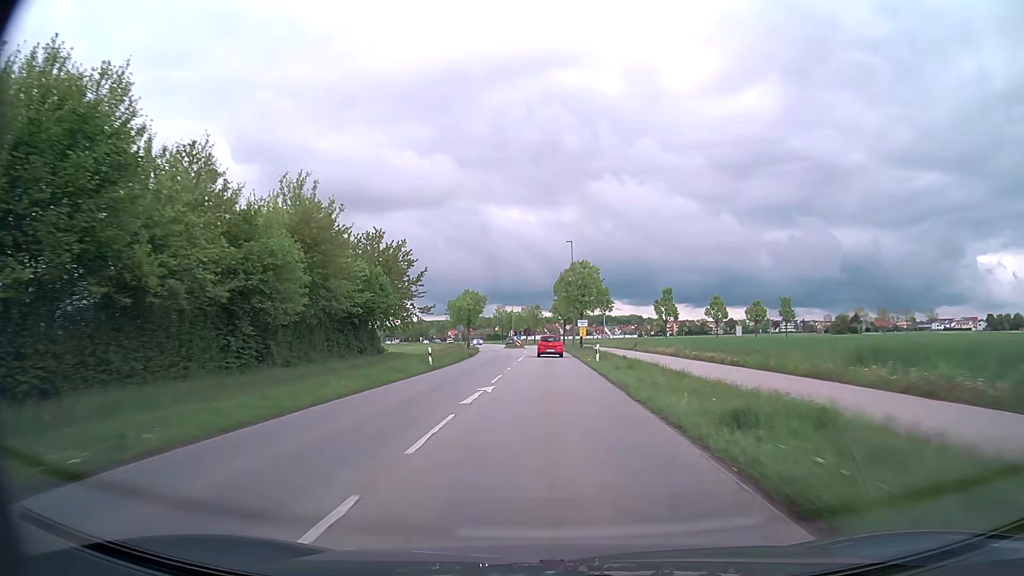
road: tertiary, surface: asphalt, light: Day
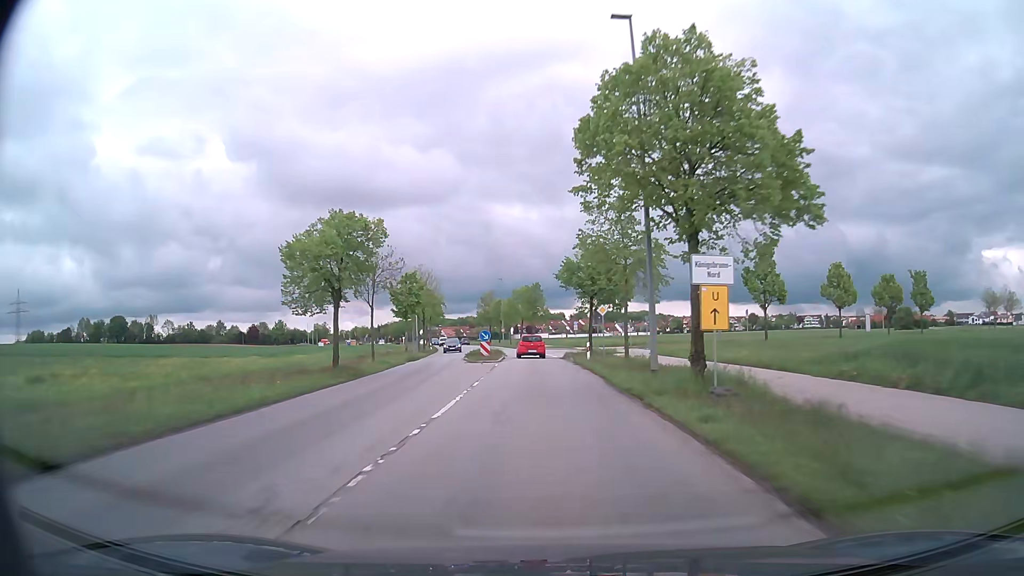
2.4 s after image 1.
(+0.1, +48.7) m; 0°
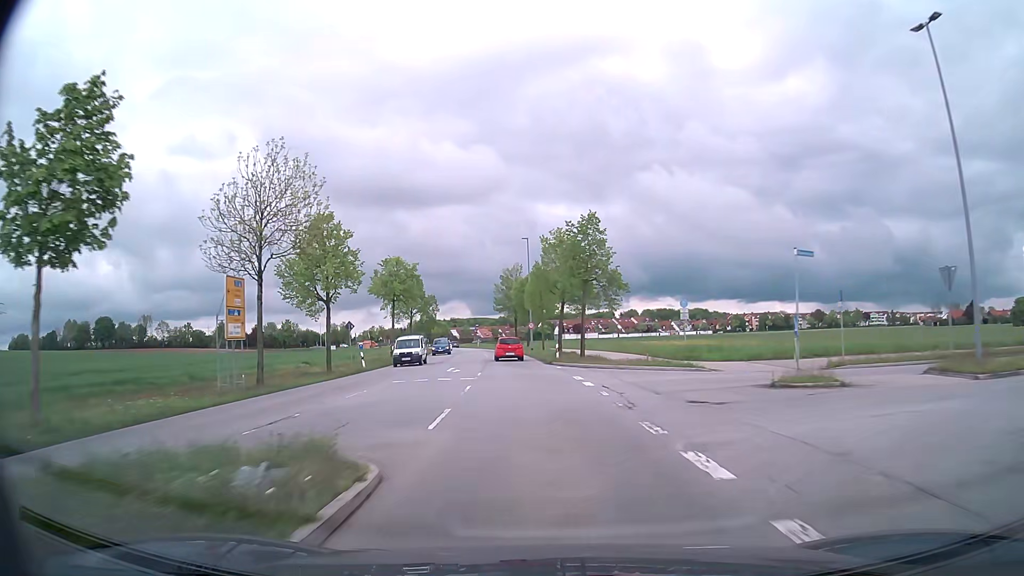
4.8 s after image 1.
(-1.1, +45.2) m; -4°
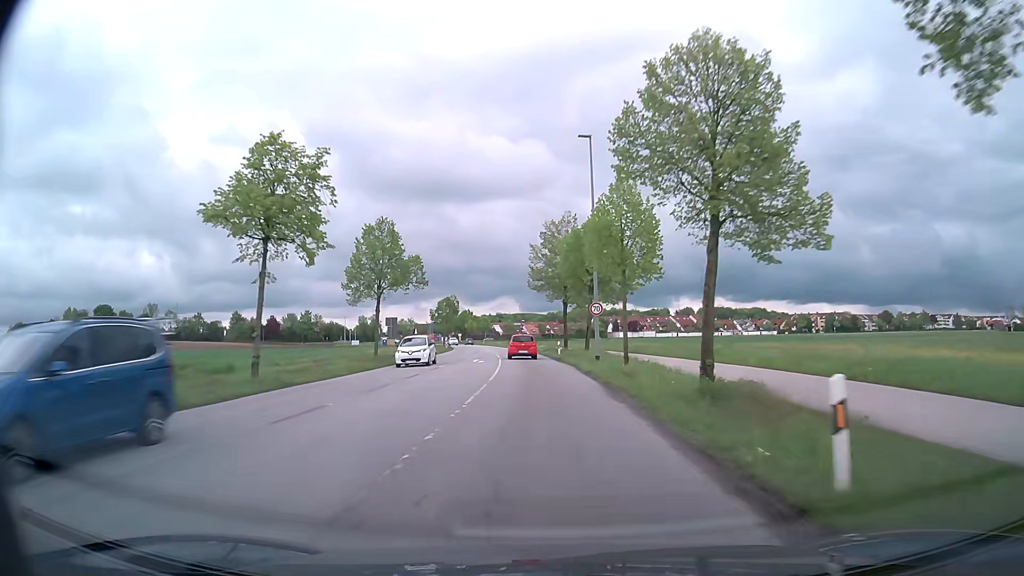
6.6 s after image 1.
(-1.6, +32.8) m; -4°
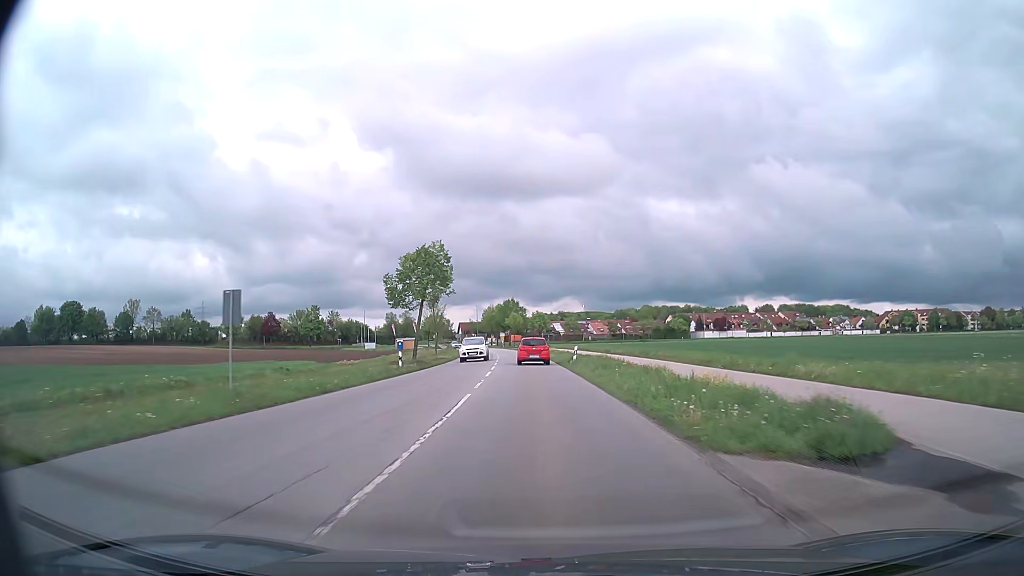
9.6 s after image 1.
(-2.6, +55.3) m; -5°
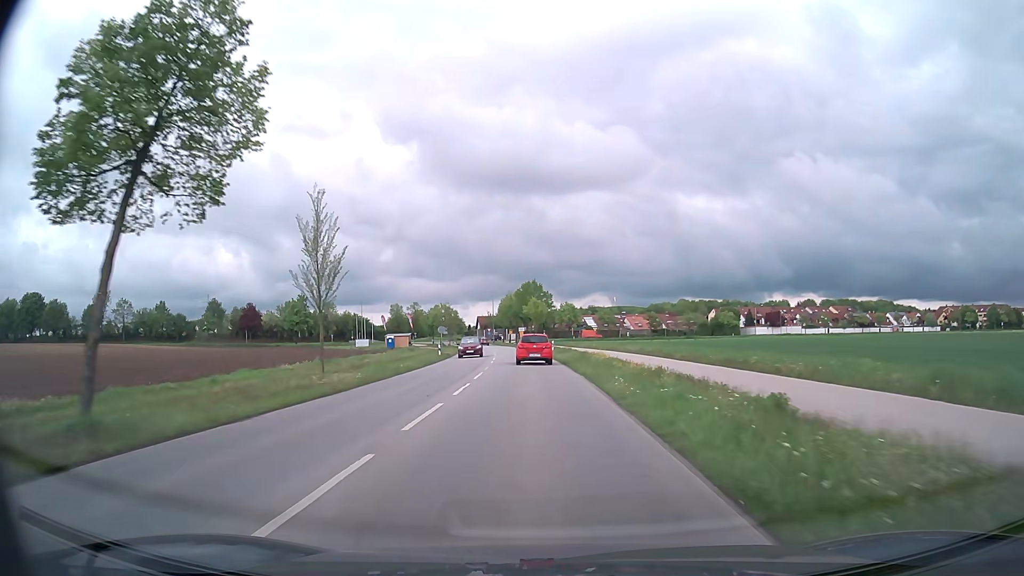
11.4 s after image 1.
(-0.8, +33.1) m; -3°
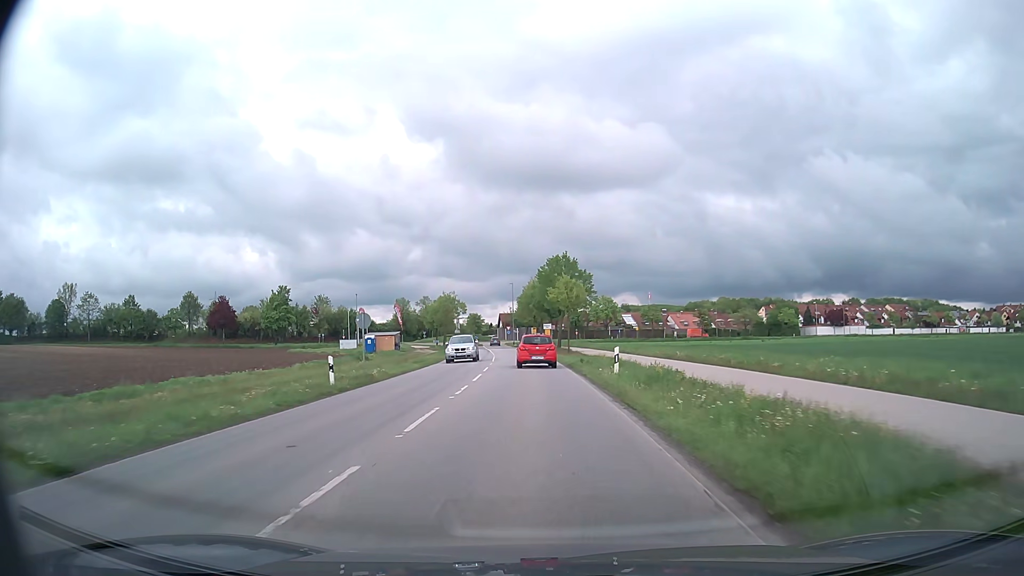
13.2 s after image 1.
(-0.7, +30.6) m; -2°
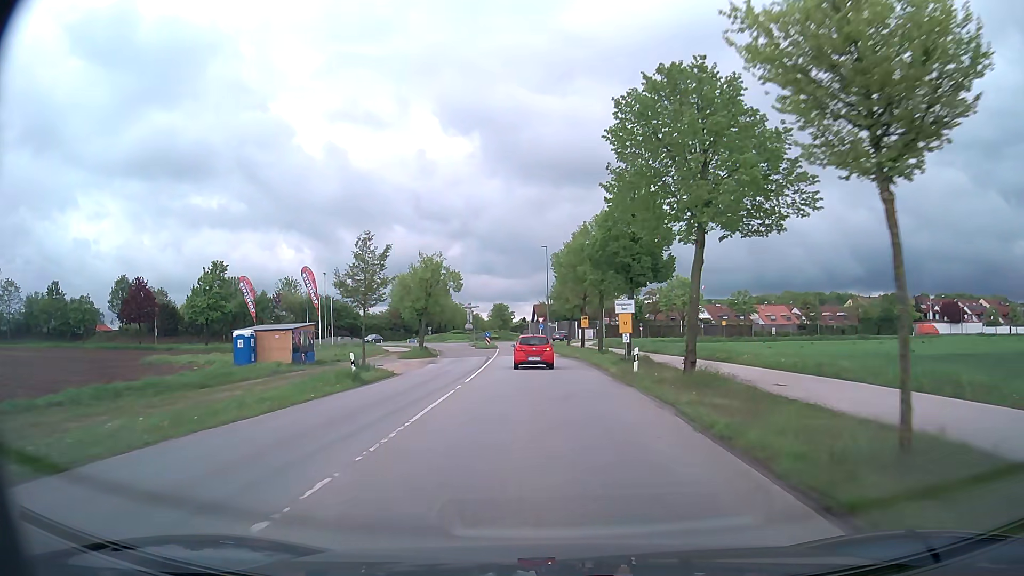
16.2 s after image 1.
(-1.6, +46.1) m; -4°
(0, +10) (0, +20) (-1, +30) (-1, +40) (-2, +50) (-2, +60) (-3, +70) (-3, +80) (-1, +90) (+3, +99) m
